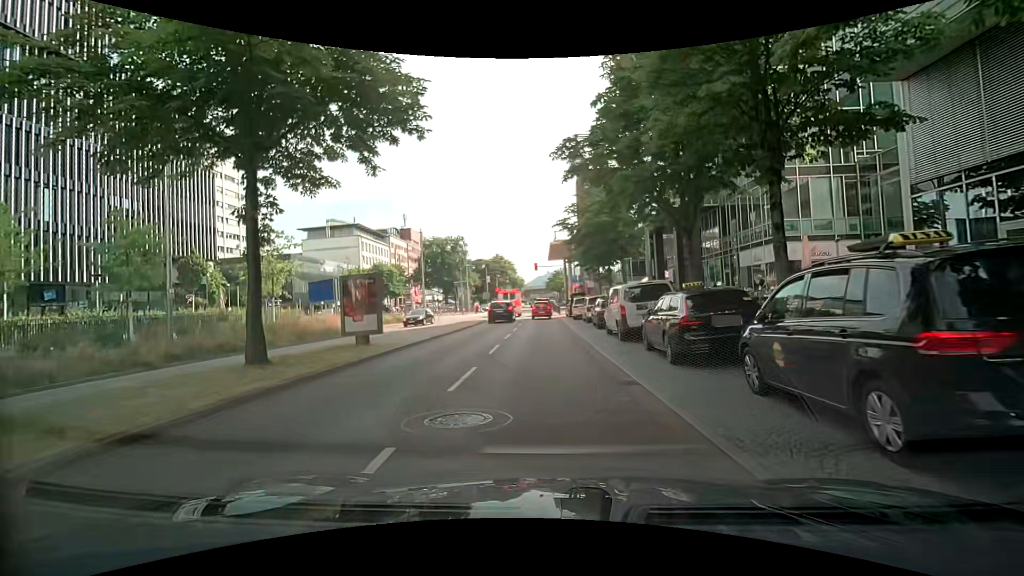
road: primary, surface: asphalt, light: Day
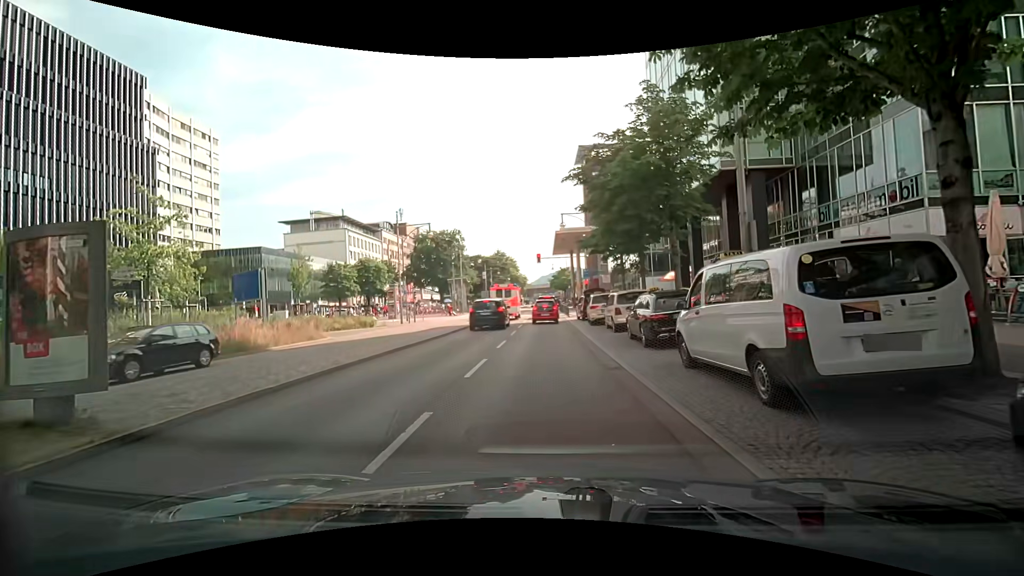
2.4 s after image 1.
(-0.5, +10.5) m; -2°
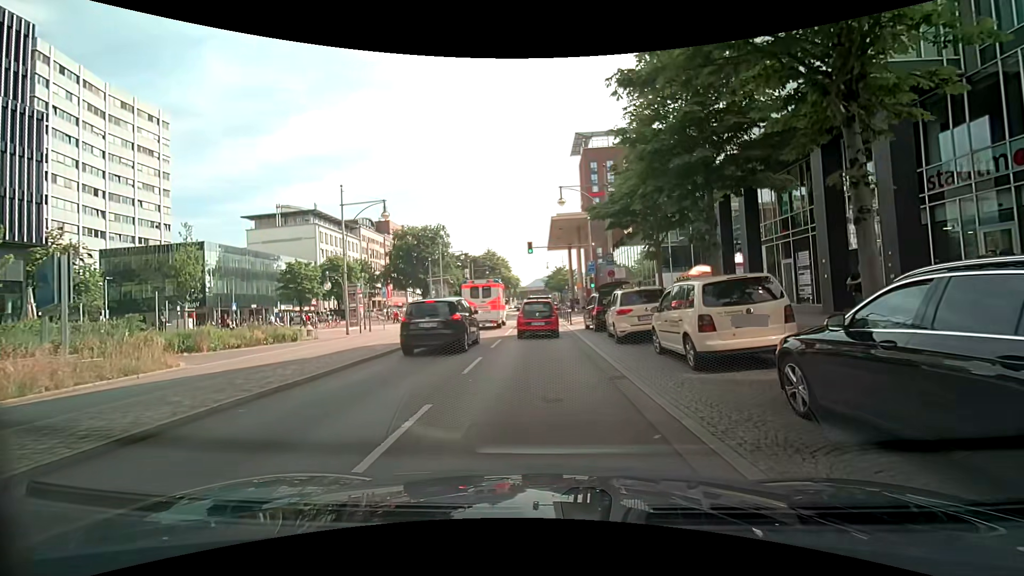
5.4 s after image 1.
(-0.2, +11.3) m; 0°
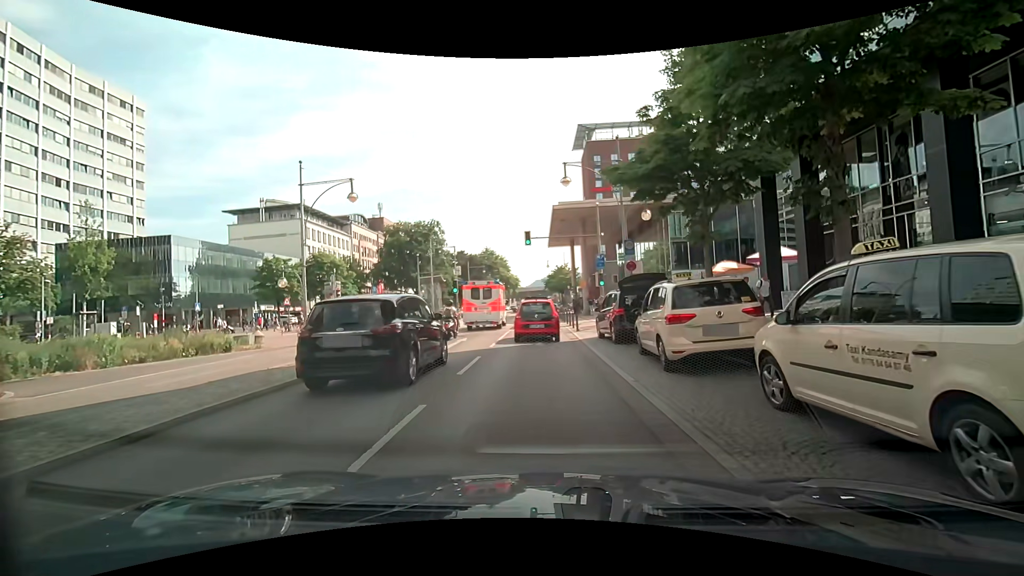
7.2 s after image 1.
(0.0, +6.0) m; -1°
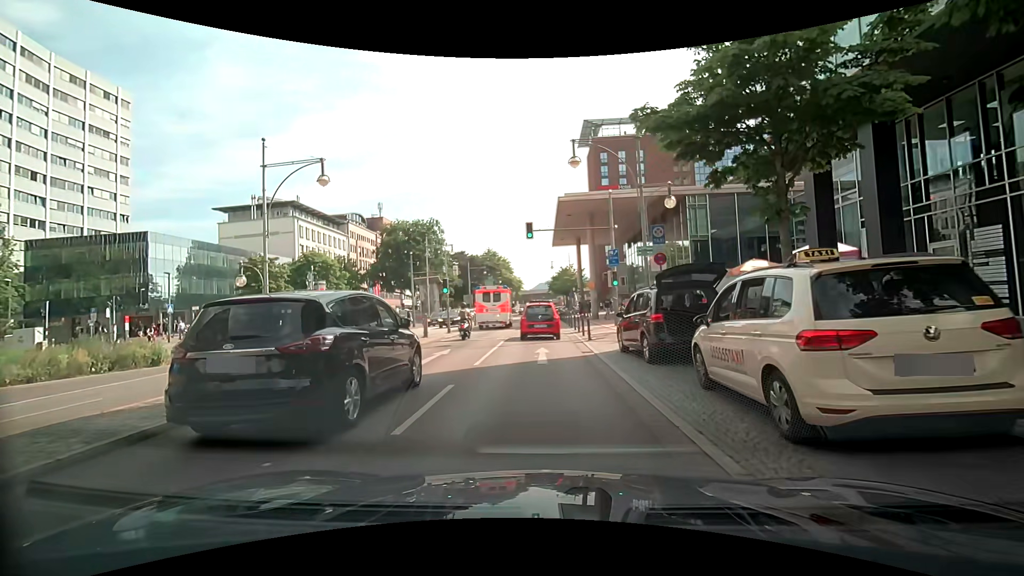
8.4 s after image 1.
(0.0, +4.6) m; +2°
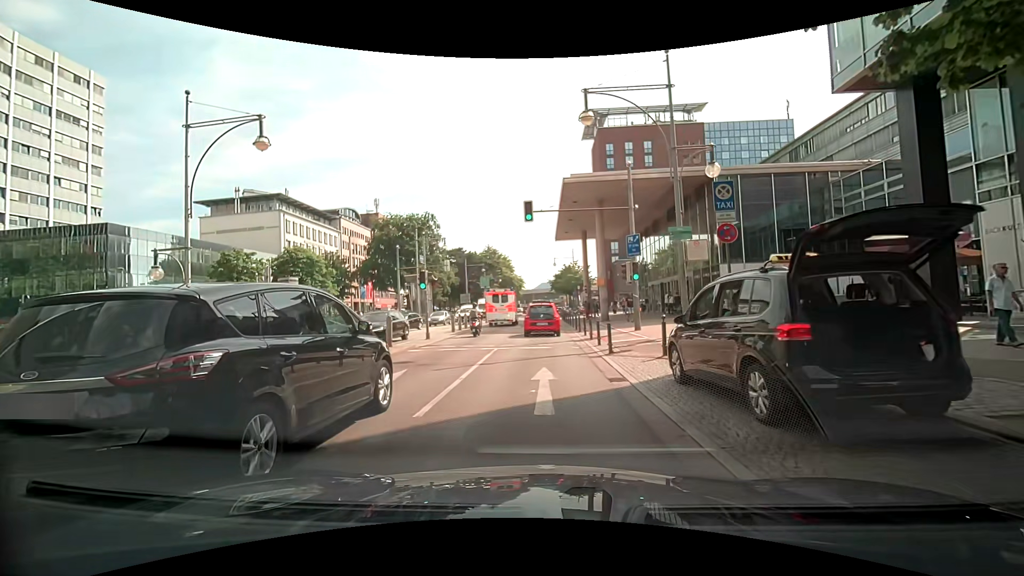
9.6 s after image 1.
(-0.1, +5.7) m; -2°
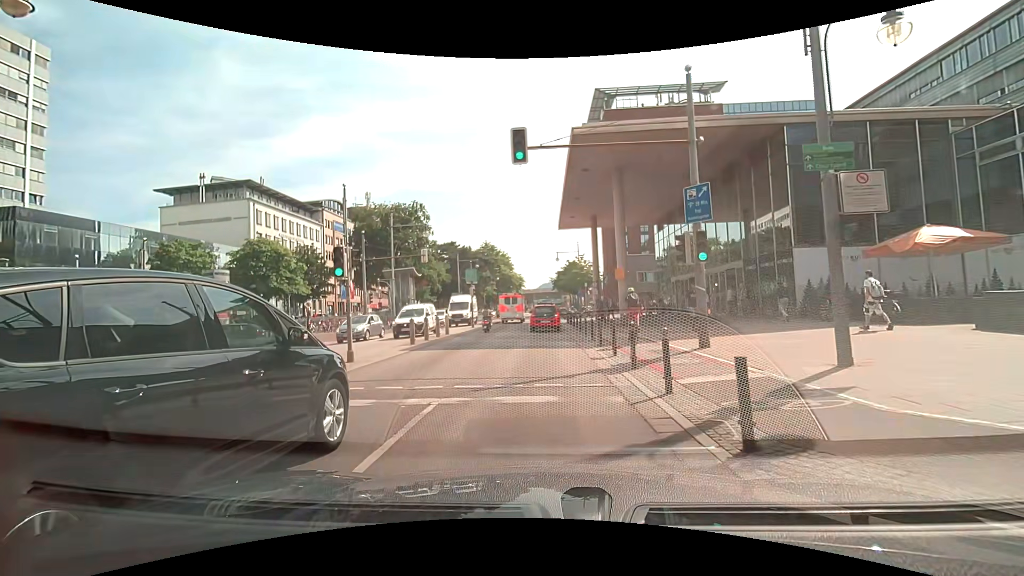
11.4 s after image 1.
(0.0, +9.2) m; 0°
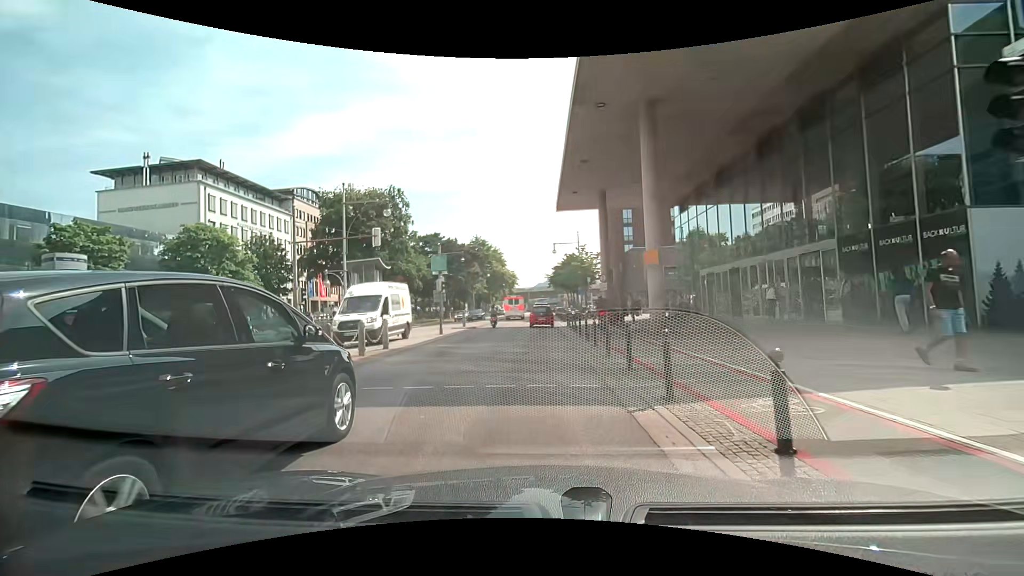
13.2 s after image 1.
(+0.1, +9.7) m; 0°
(0, +10) (0, +20) (0, +30) (0, +40) (0, +50) (0, +60) (0, +70) (0, +80) (+1, +90) (+1, +100) m
